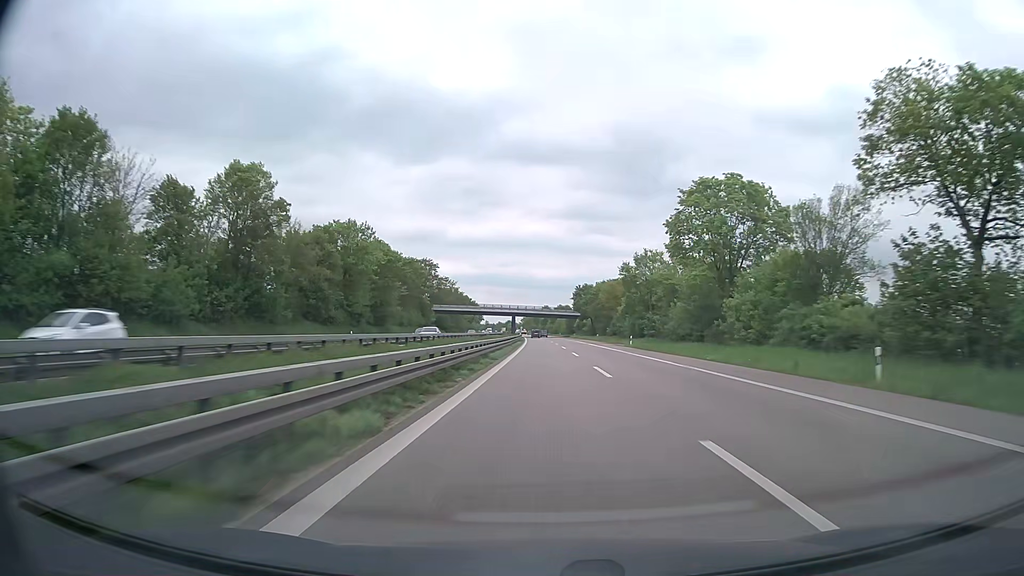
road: trunk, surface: asphalt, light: Day
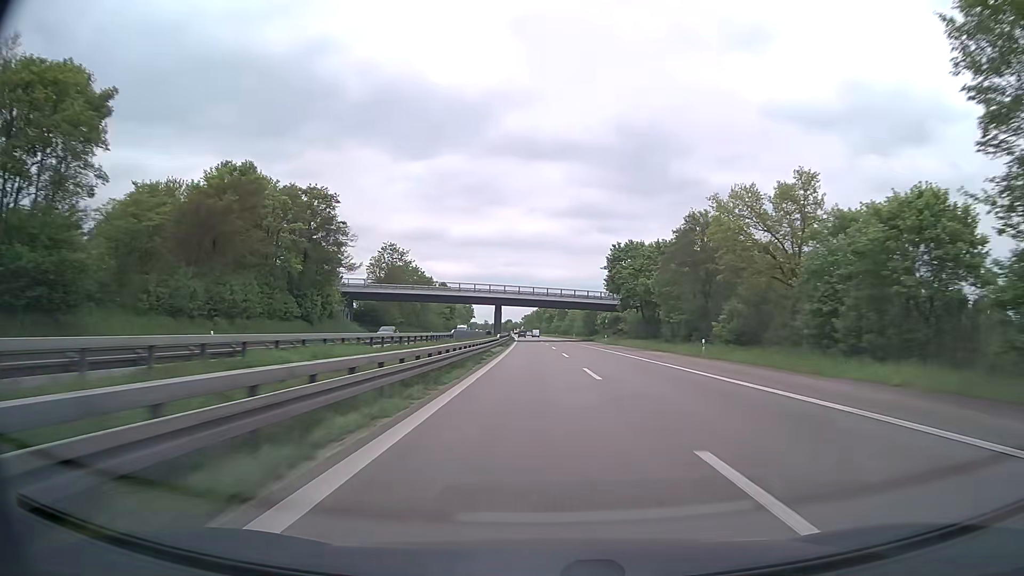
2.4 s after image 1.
(-0.3, +72.7) m; 0°
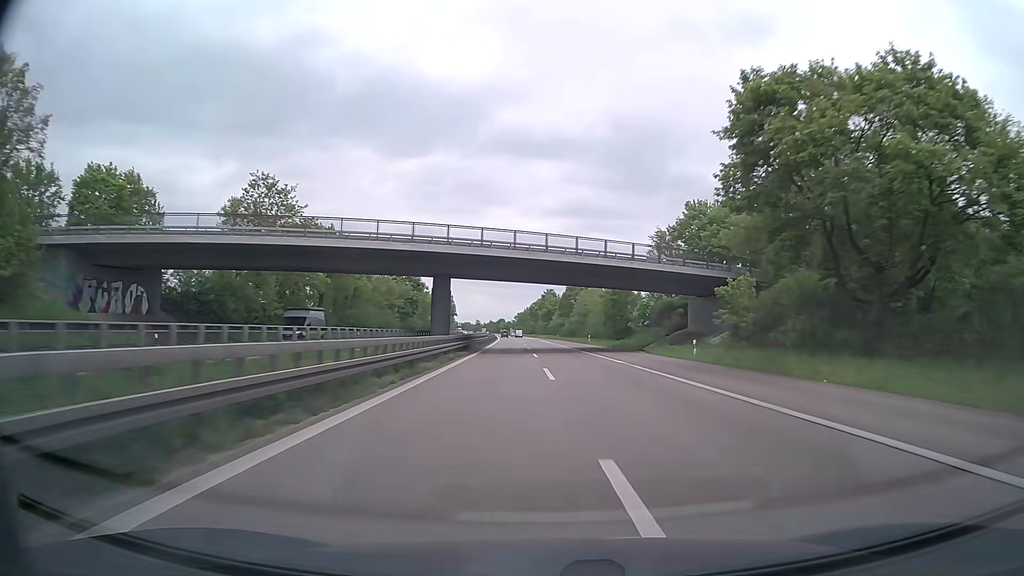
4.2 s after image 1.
(+0.2, +54.4) m; 0°
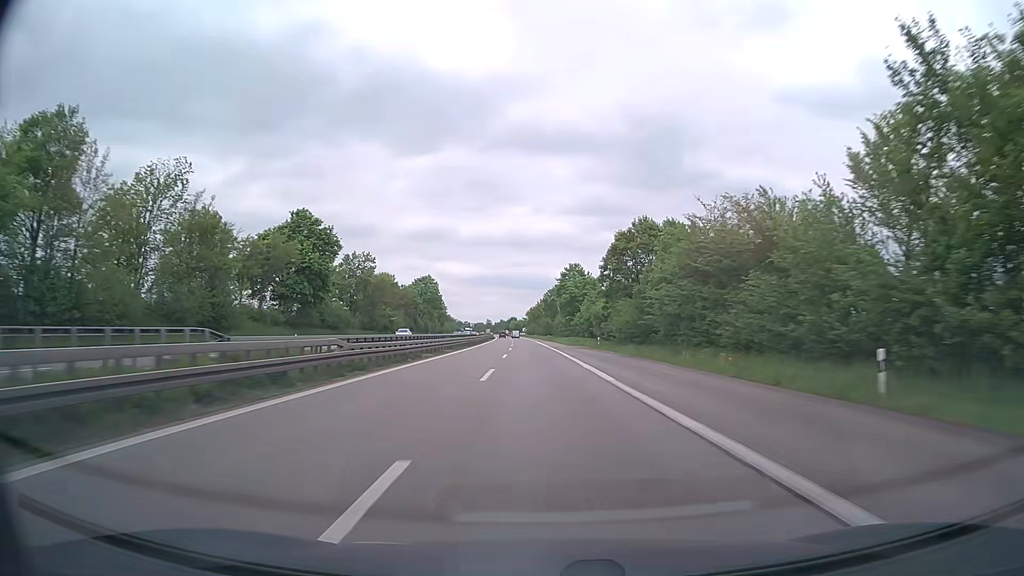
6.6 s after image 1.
(-0.5, +72.2) m; -1°
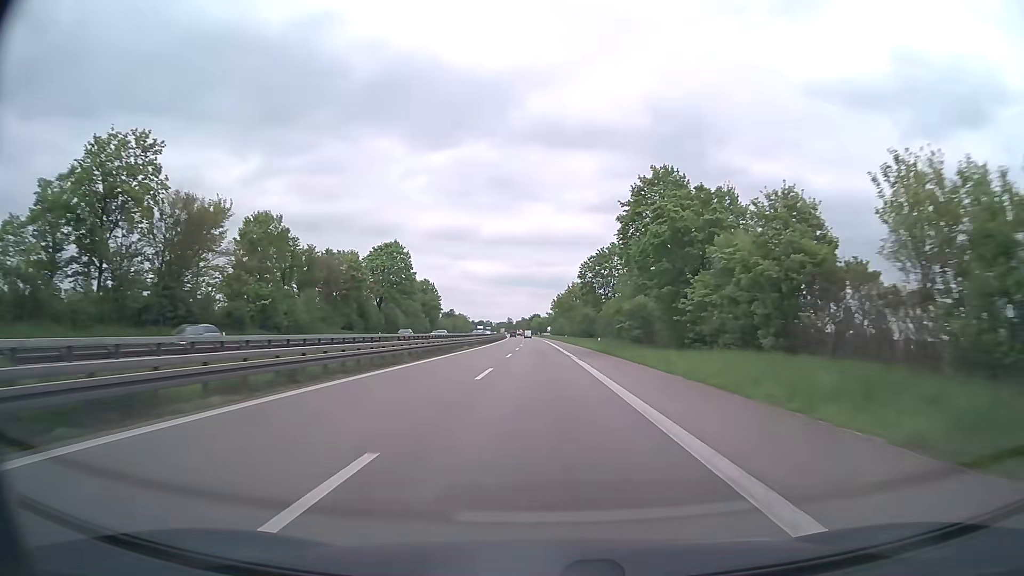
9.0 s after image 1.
(-1.6, +71.8) m; -2°
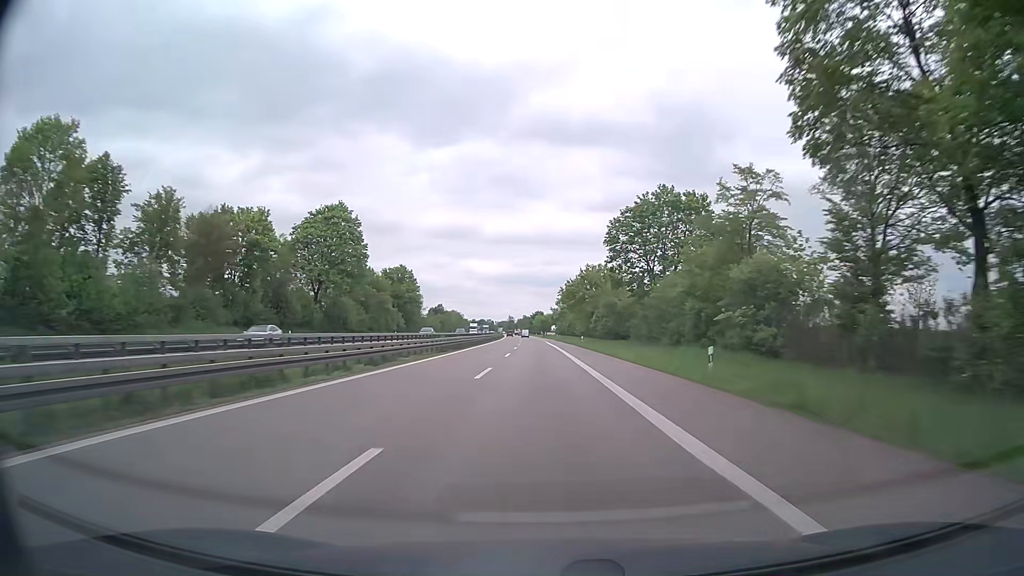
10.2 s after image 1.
(-0.1, +35.8) m; 0°
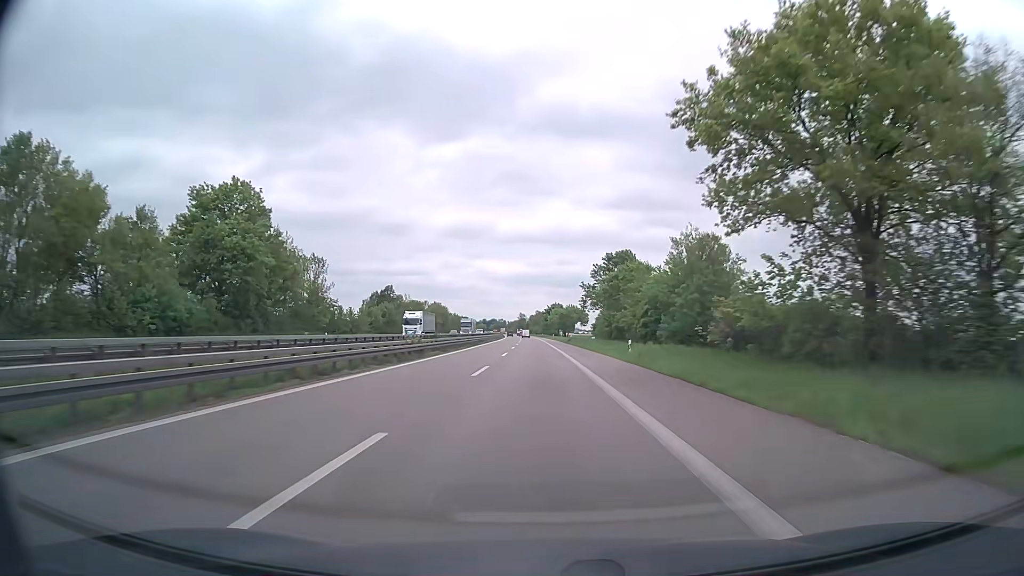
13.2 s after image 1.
(-0.9, +89.0) m; -1°
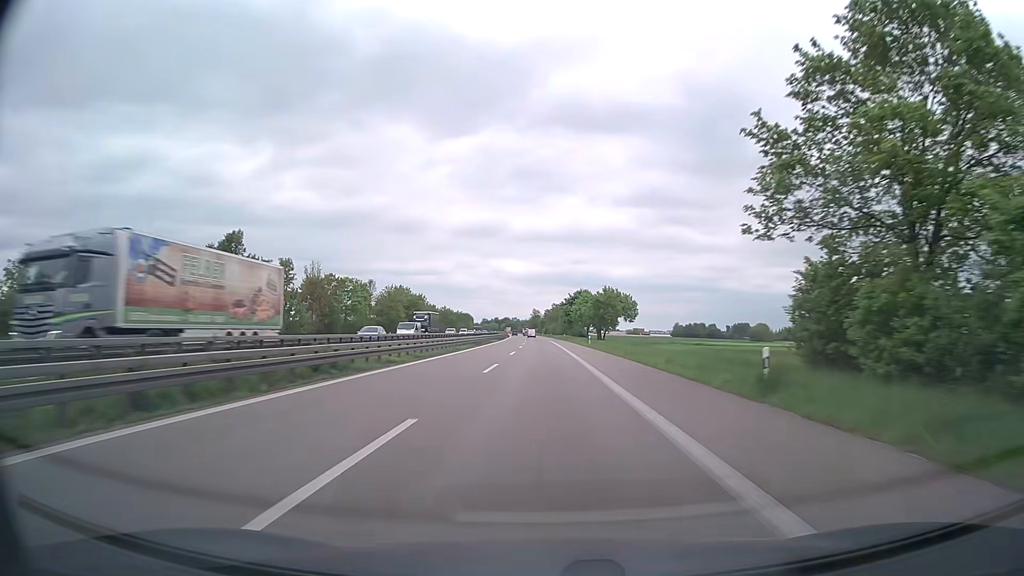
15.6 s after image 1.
(-1.0, +70.8) m; -1°
(0, +10) (0, +20) (0, +30) (0, +40) (0, +50) (0, +60) (-1, +70) (-1, +80) (-1, +90) (-1, +100) m
